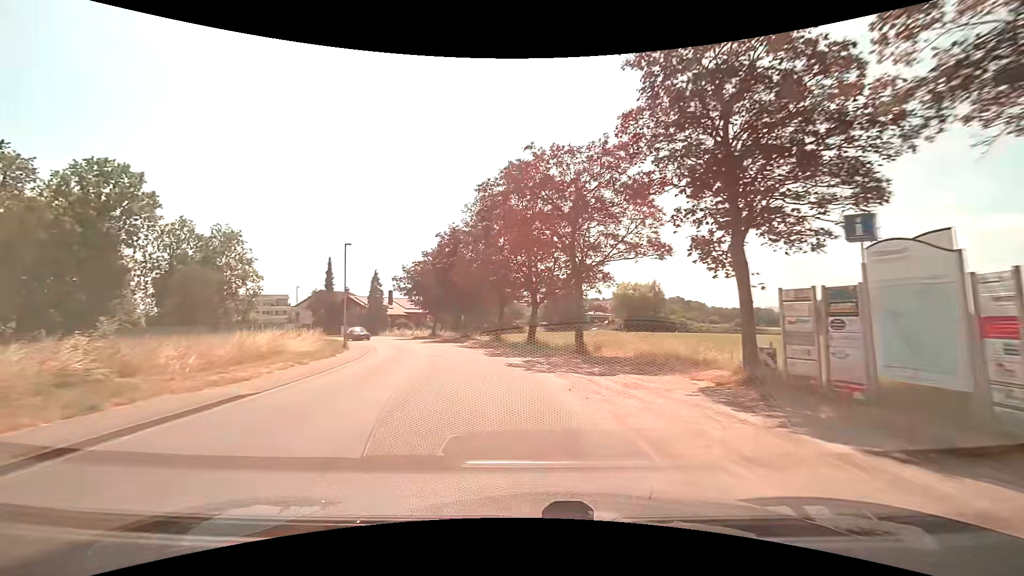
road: unclassified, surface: asphalt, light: Day
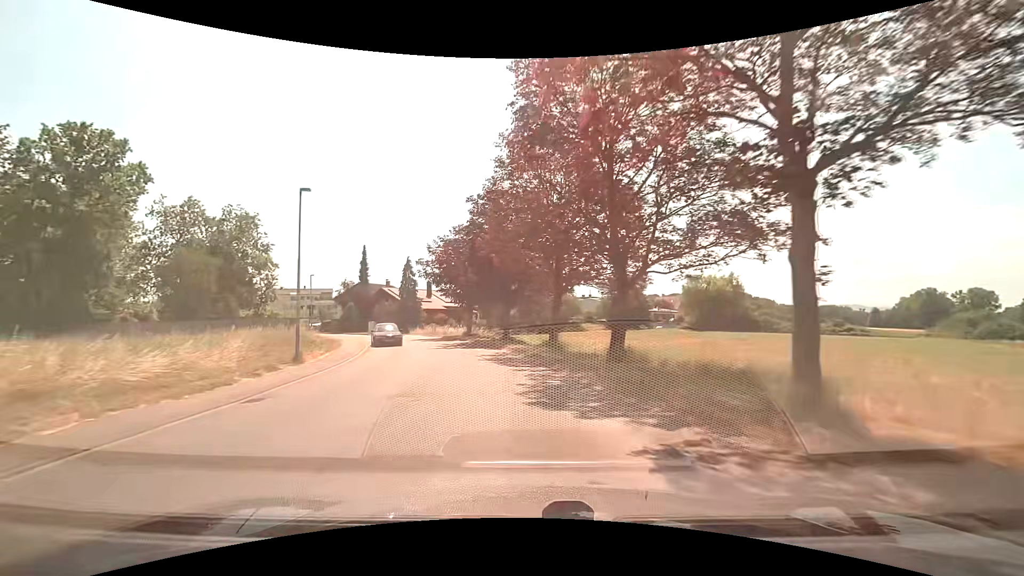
(-0.6, +12.8) m; -6°
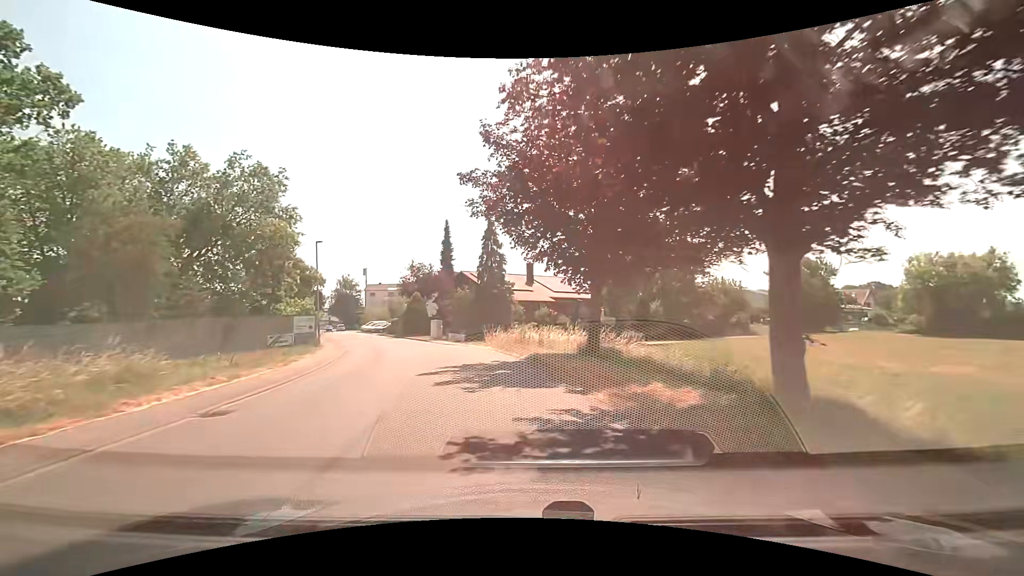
(-2.7, +25.5) m; -13°
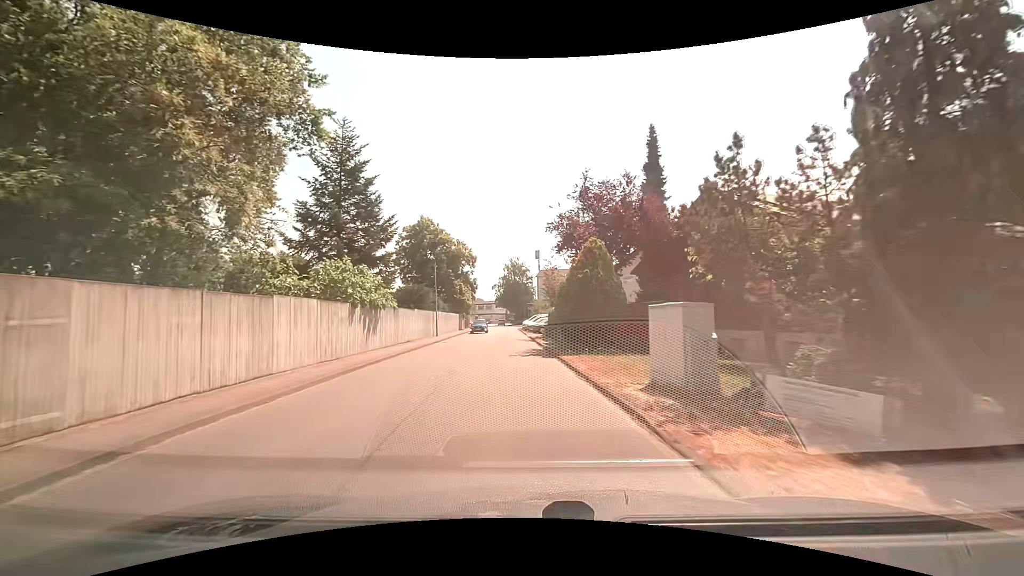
(-6.2, +30.6) m; -21°
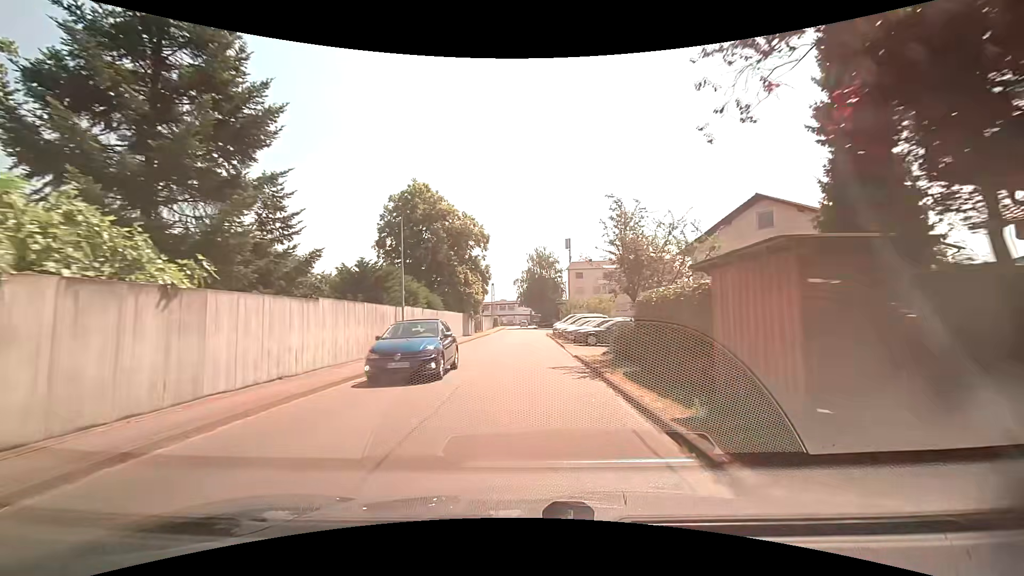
(-0.7, +18.8) m; -3°
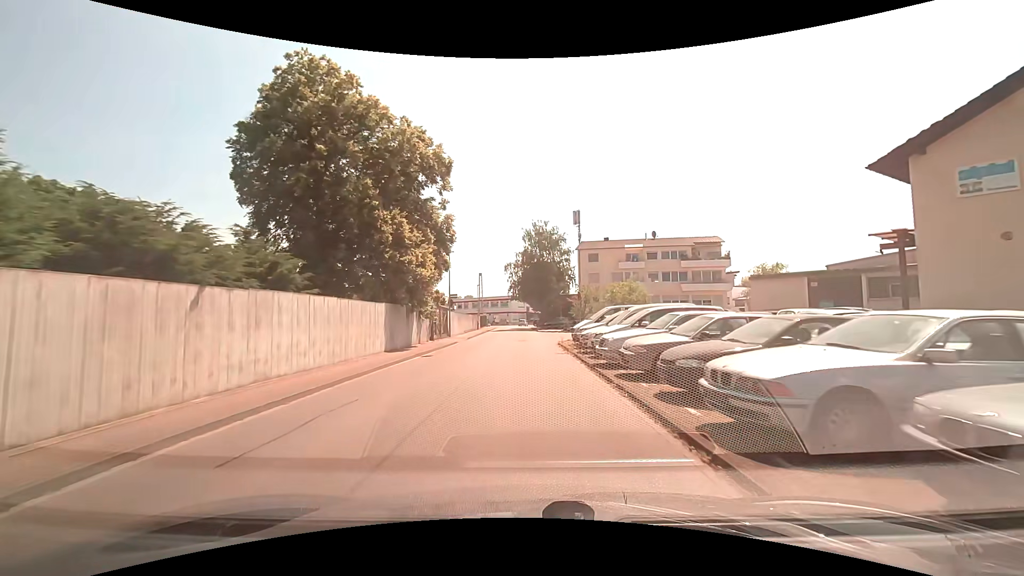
(+0.1, +23.3) m; +1°
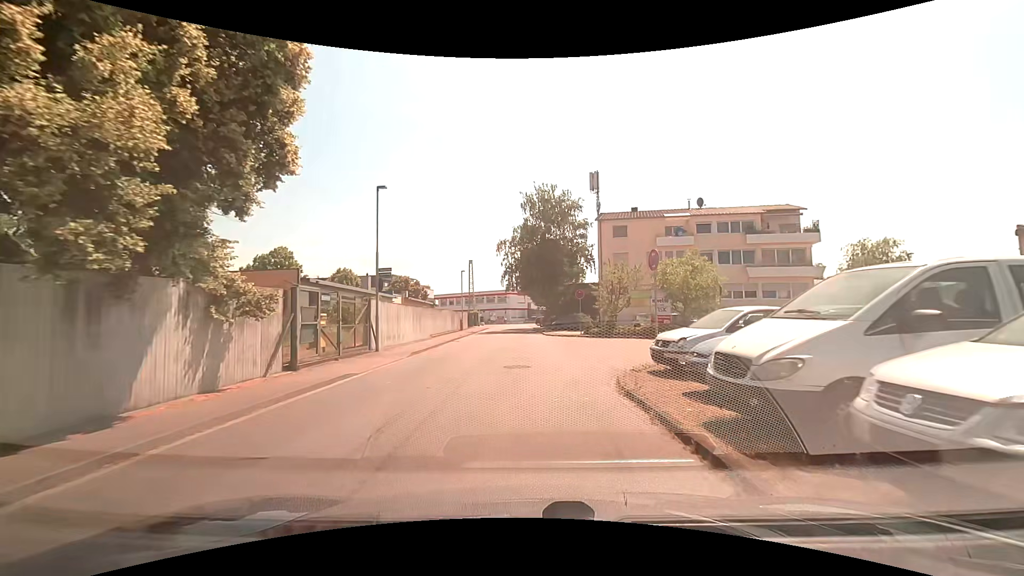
(-0.1, +18.1) m; 0°
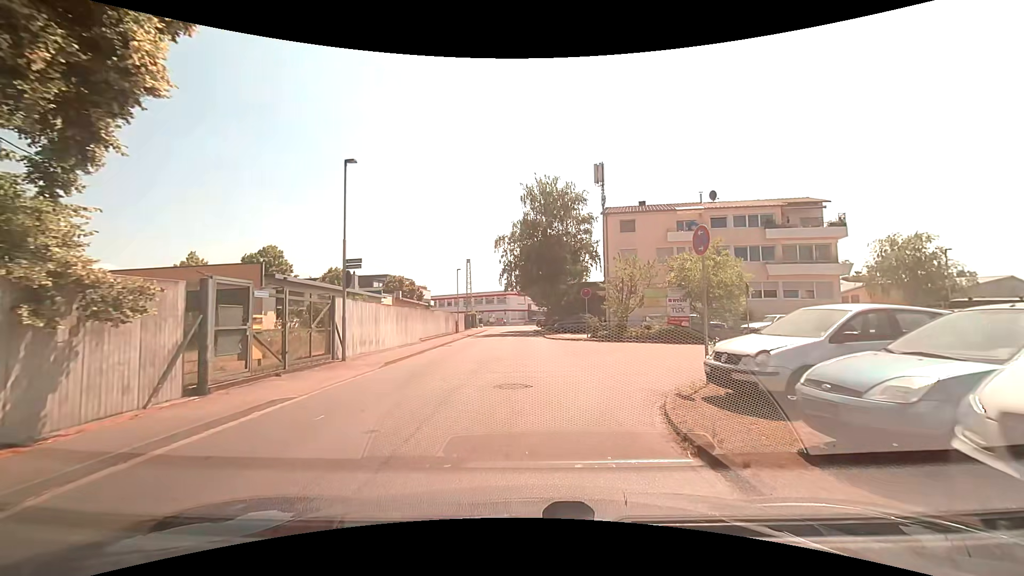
(0.0, +3.5) m; 0°
(0, +10) (0, +20) (0, +30) (-1, +40) (-1, +50) (-1, +60) (-1, +70) (-2, +80) (-2, +90) (-3, +100) m
